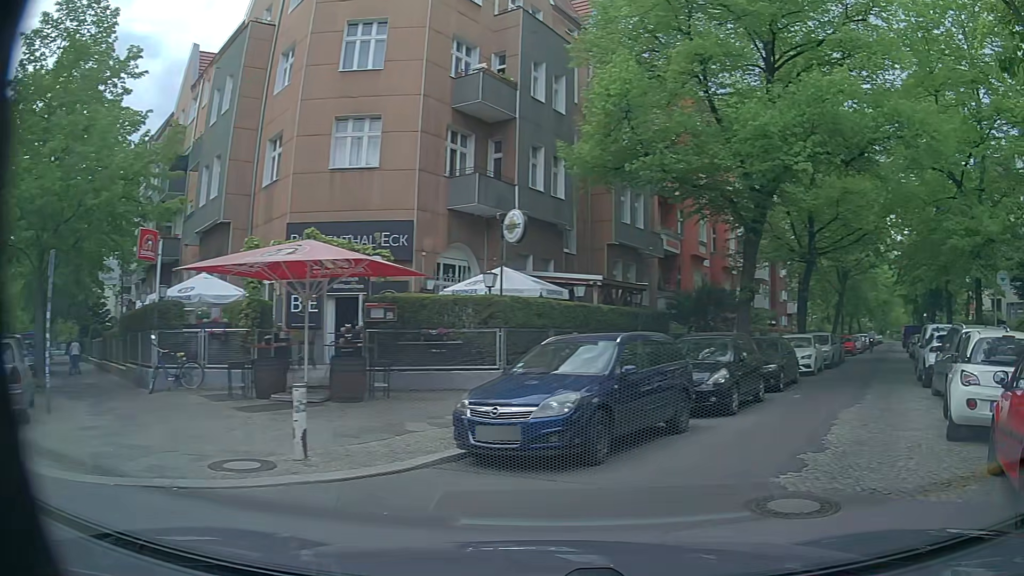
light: Day
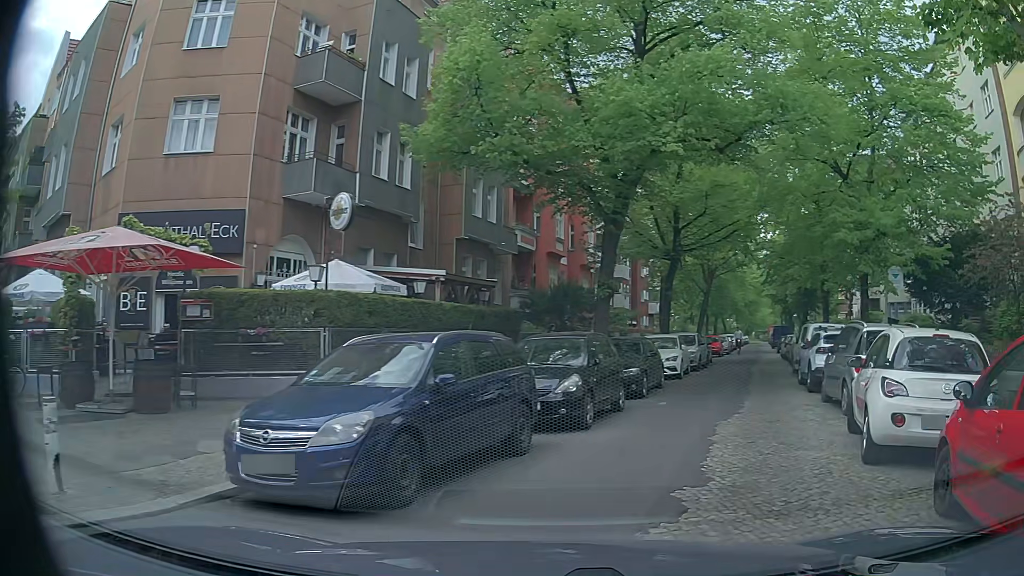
(+0.2, +2.0) m; +10°
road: residential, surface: asphalt
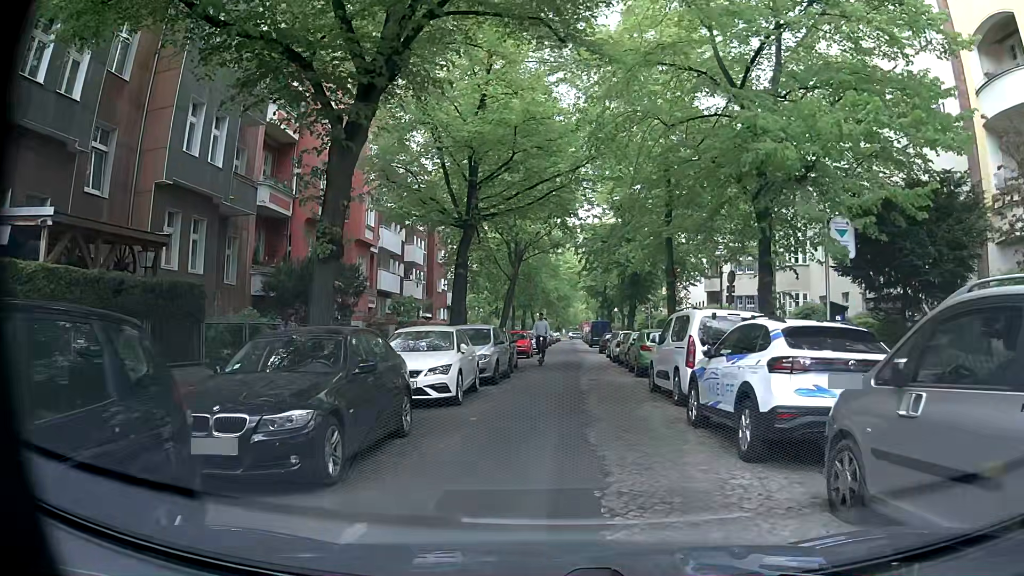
(+2.1, +9.5) m; +18°
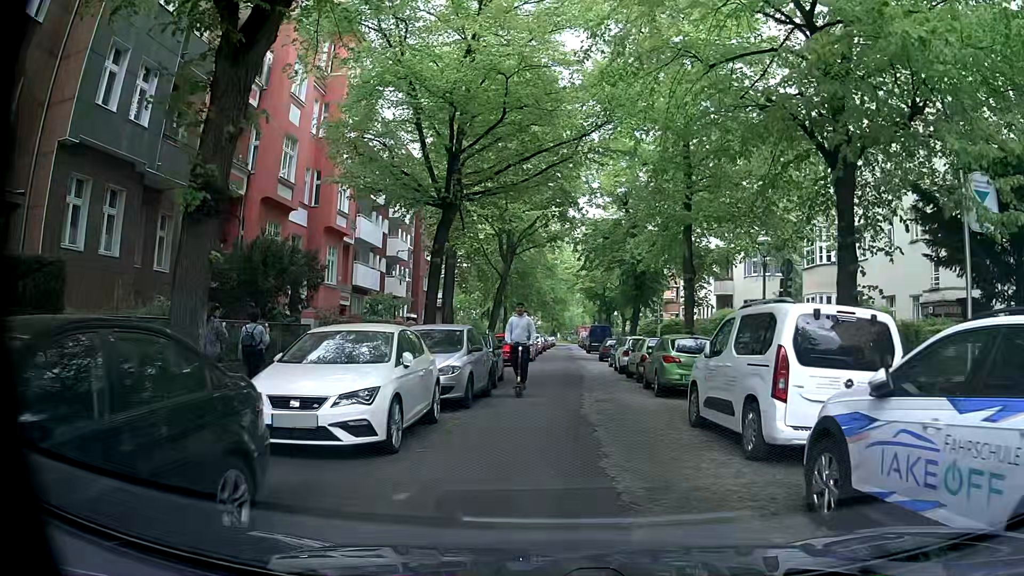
(-0.1, +4.9) m; -1°
